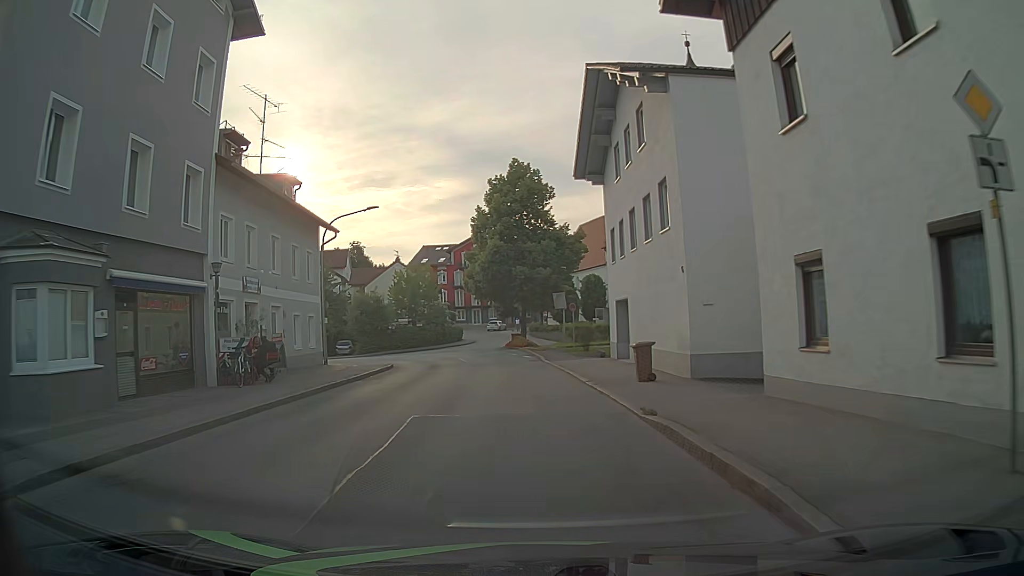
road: unclassified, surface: asphalt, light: Day
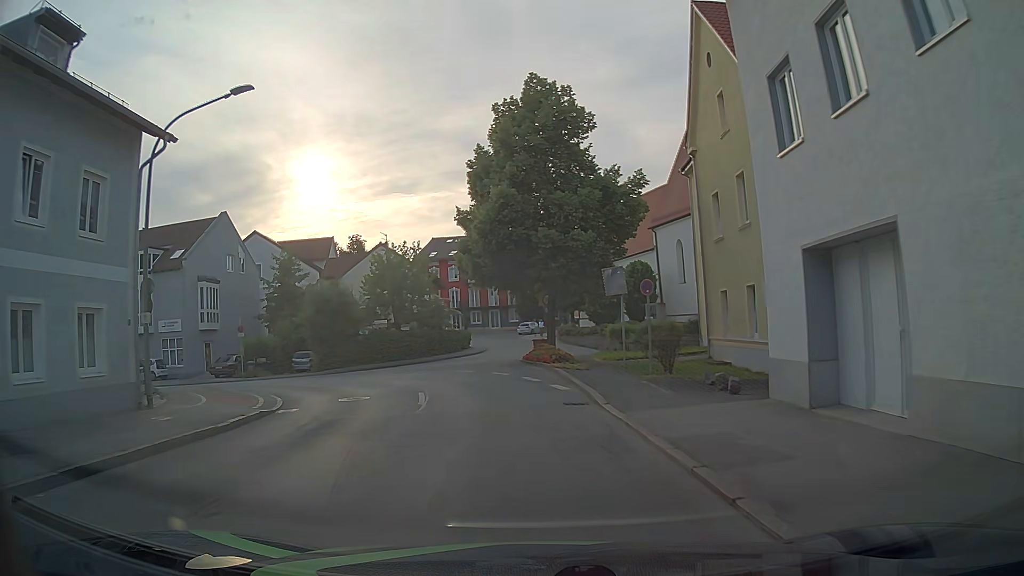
(-0.3, +17.1) m; -1°
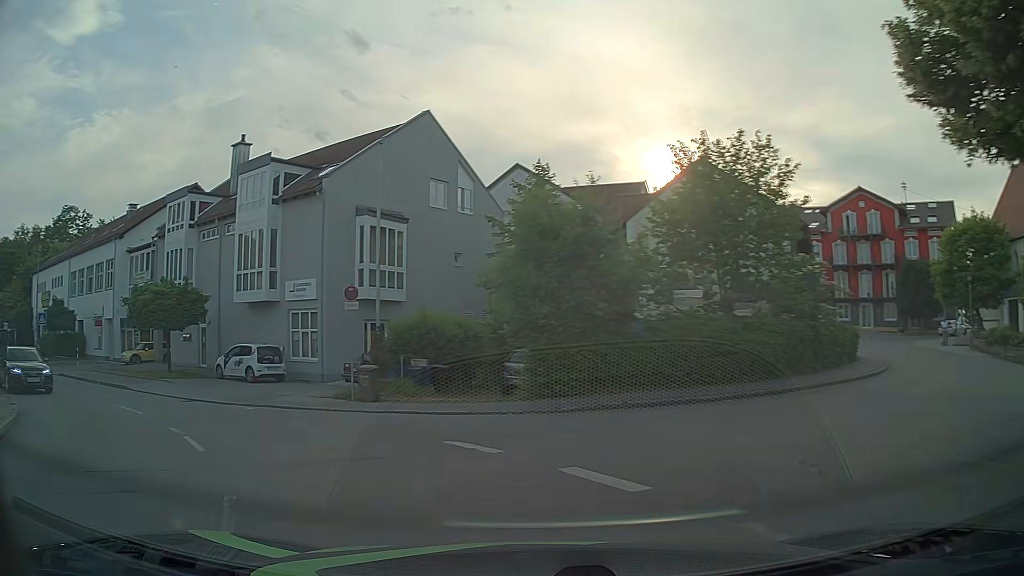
(-3.3, +23.3) m; -29°
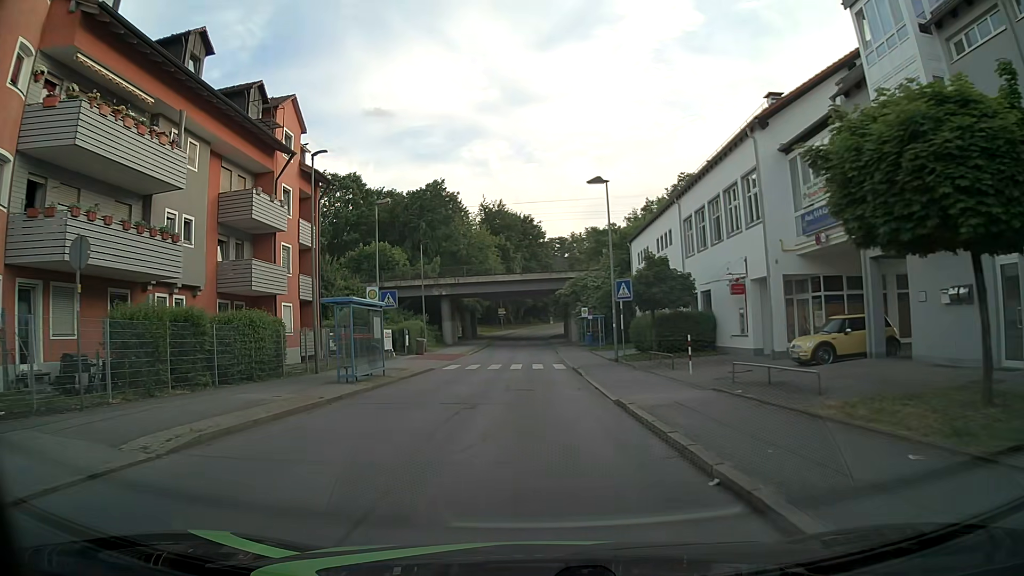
(-12.3, +18.5) m; -58°
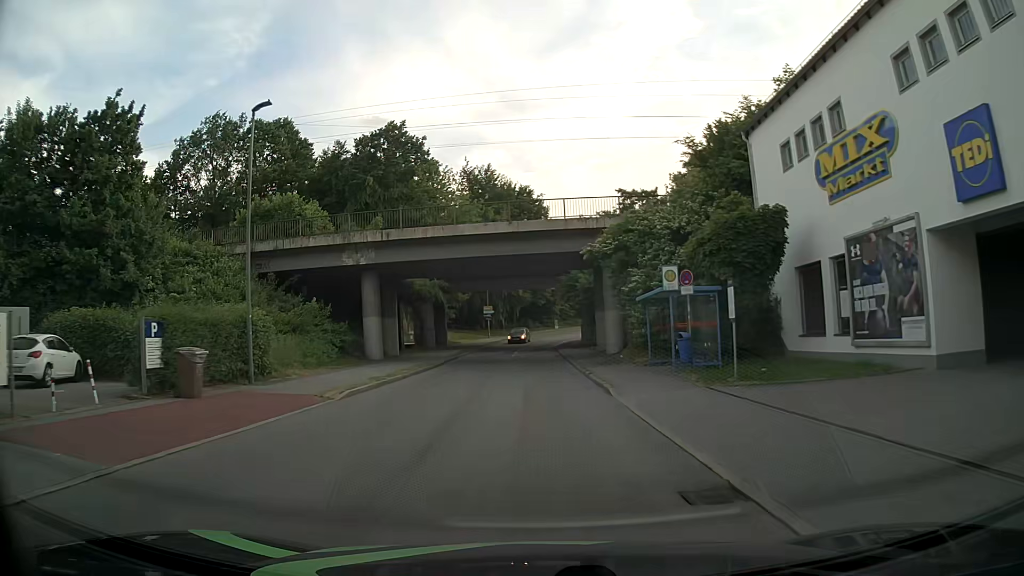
(-0.3, +31.4) m; 0°
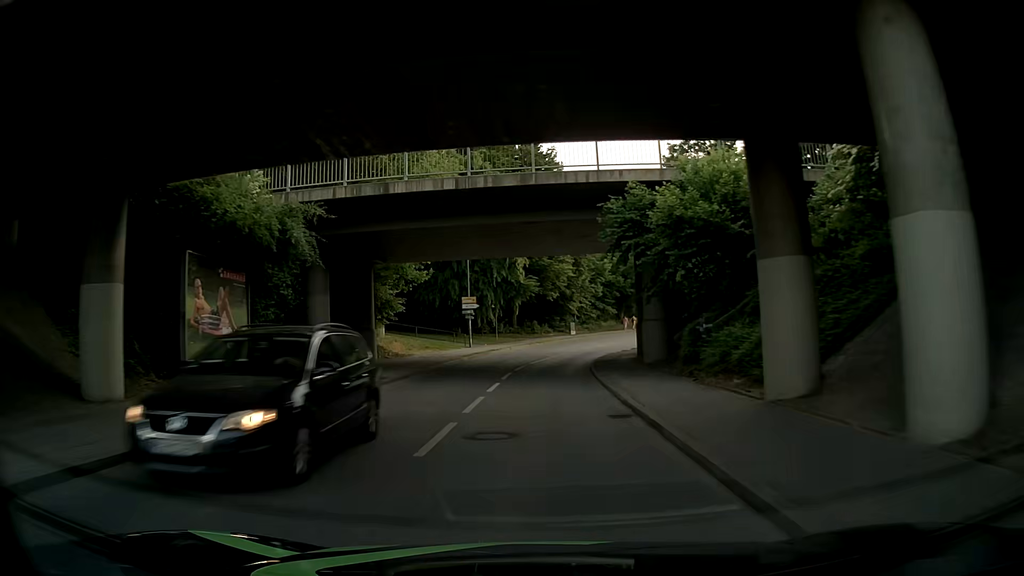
(0.0, +28.7) m; -1°
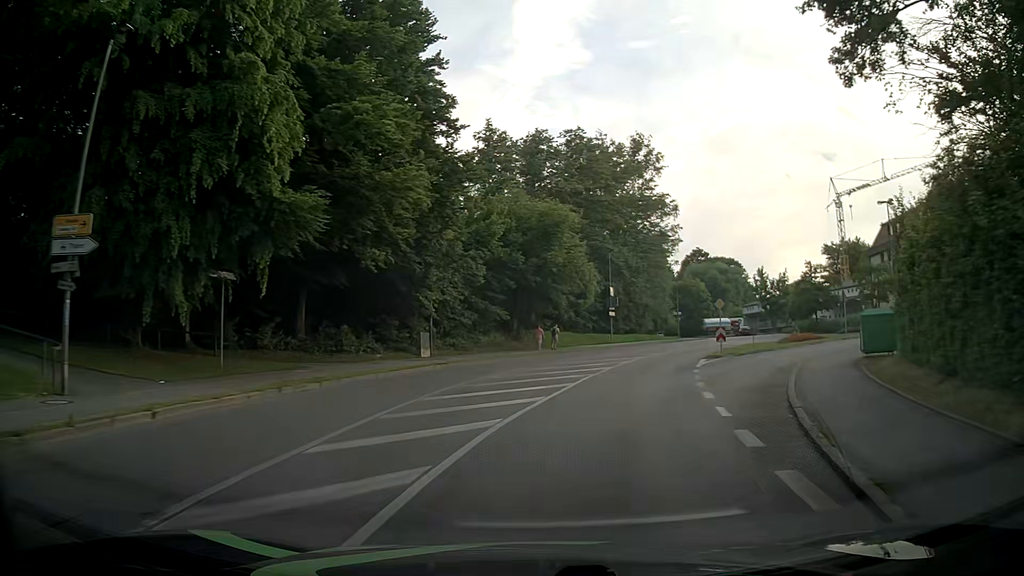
(+1.3, +36.8) m; +8°
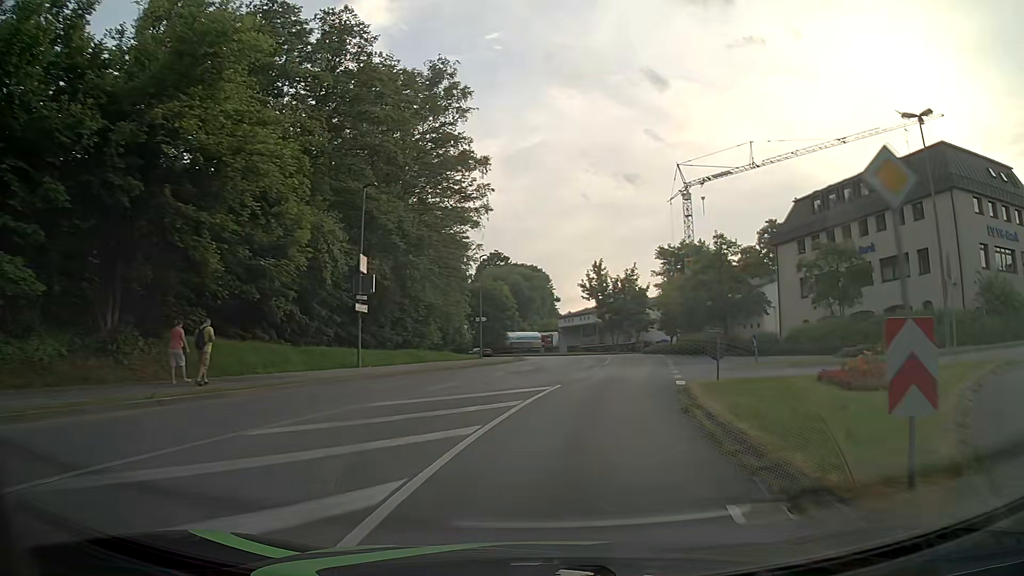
(+6.1, +28.7) m; +22°
(+1, +10) (+2, +20) (+4, +30) (+6, +39) (+7, +49) (+7, +59) (+6, +69) (+4, +79) (0, +88) (-5, +97) m
